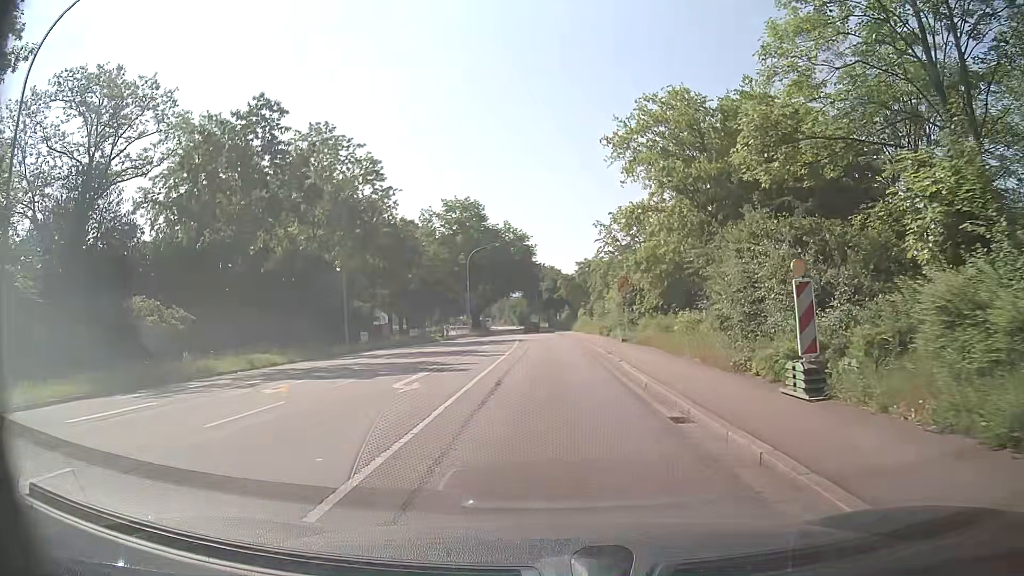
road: tertiary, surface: asphalt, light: Day
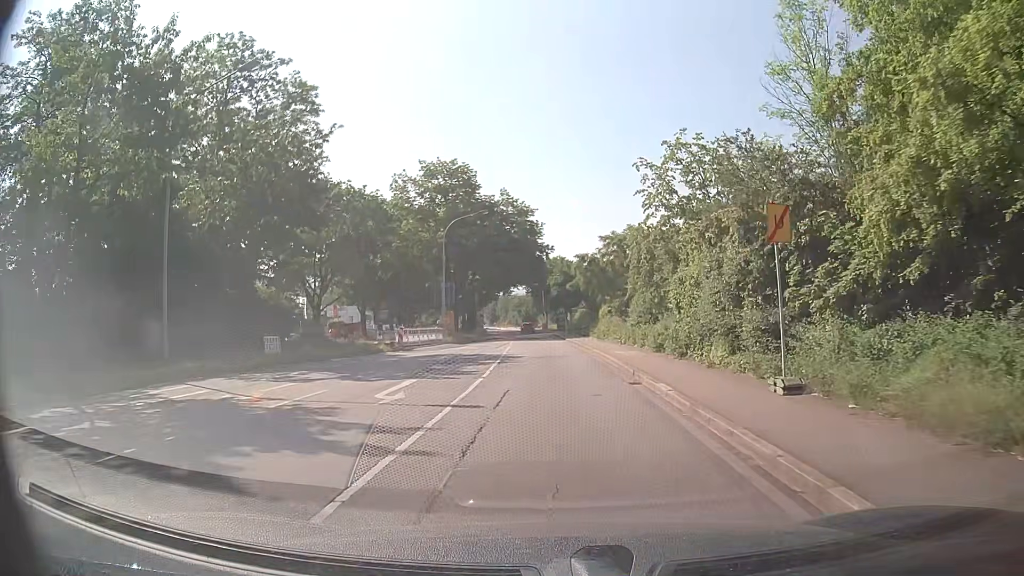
(-0.2, +21.6) m; -1°
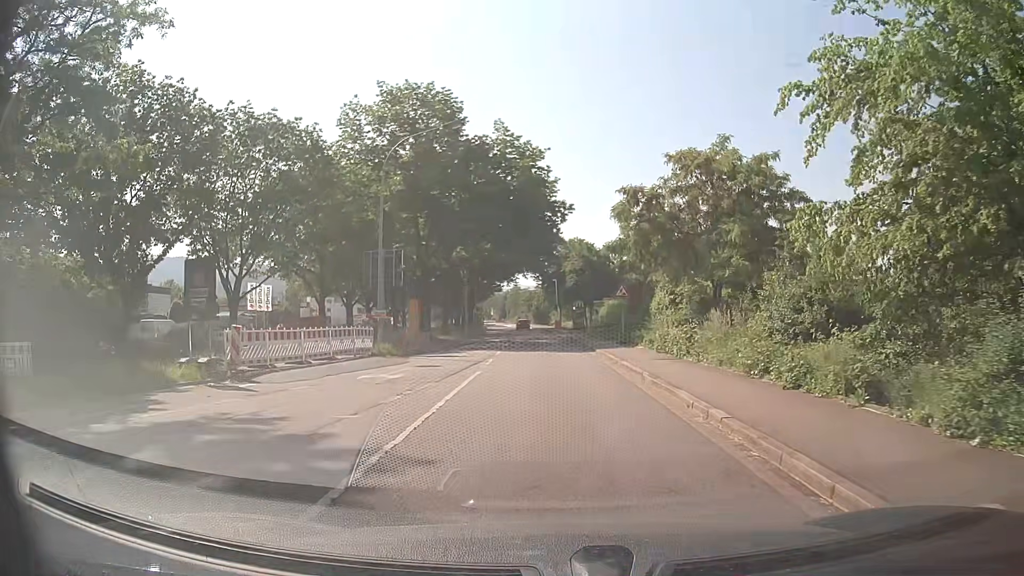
(-0.2, +22.2) m; -2°
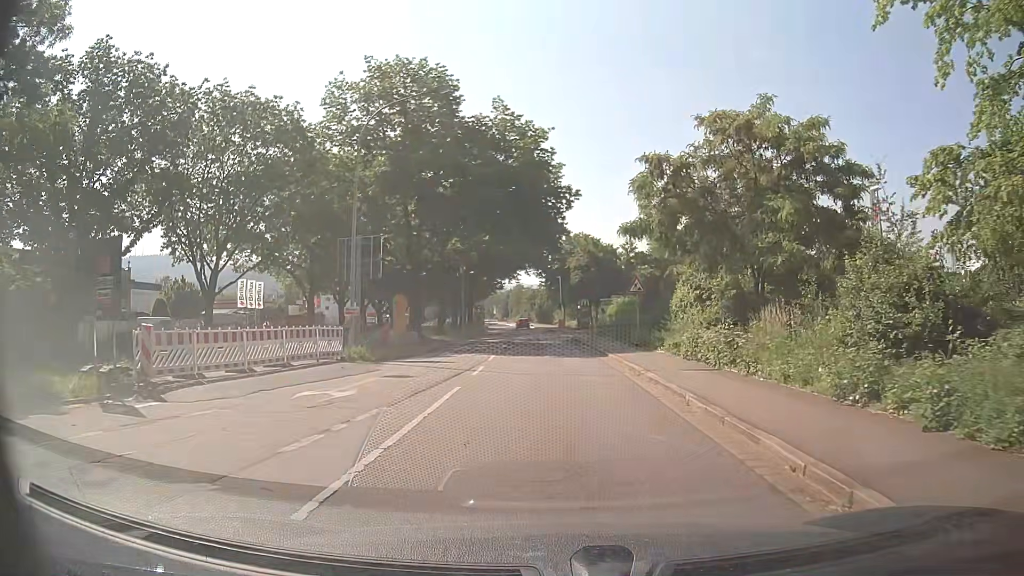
(0.0, +4.5) m; 0°
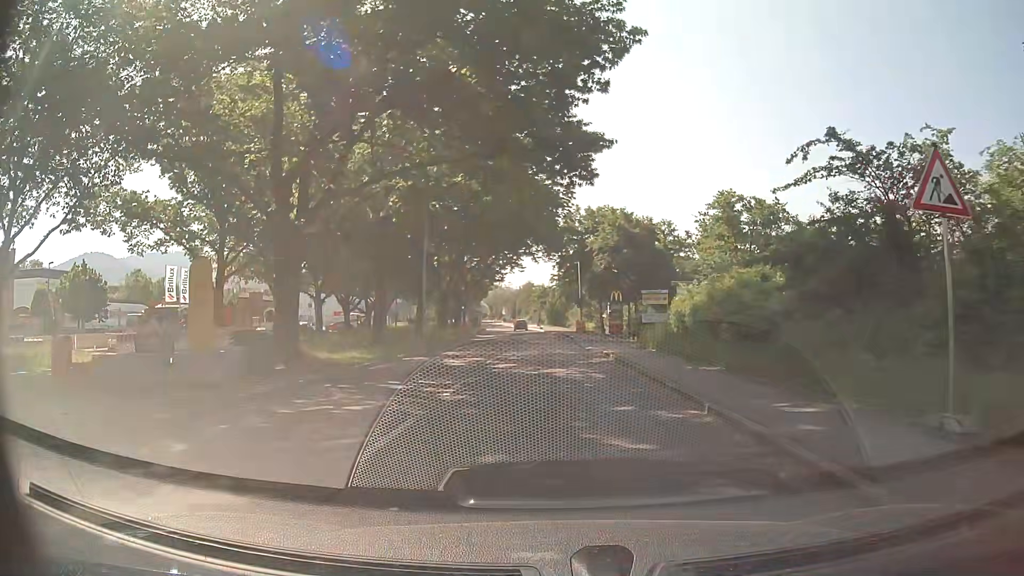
(-0.2, +22.4) m; 0°
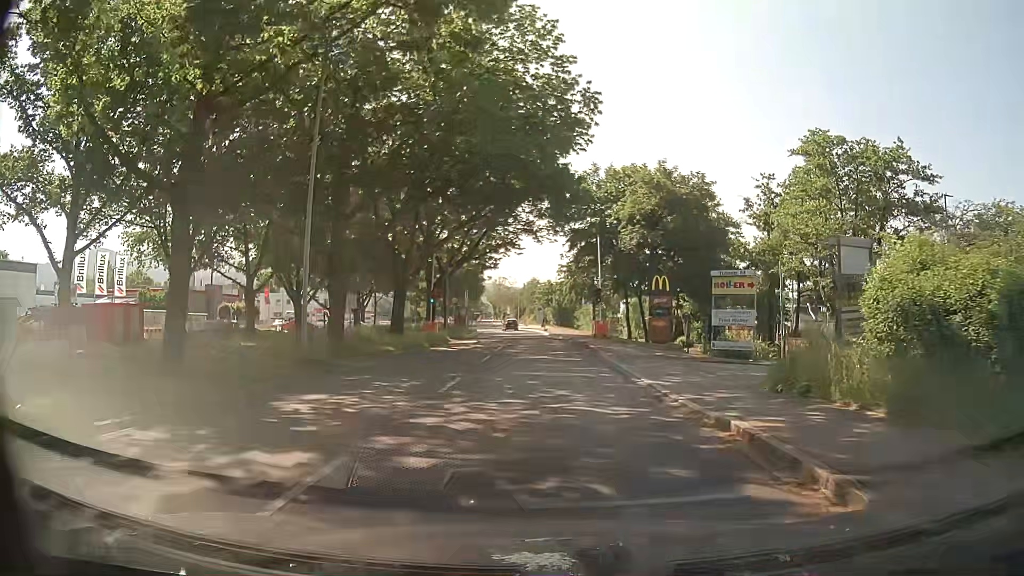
(-0.2, +18.0) m; -1°
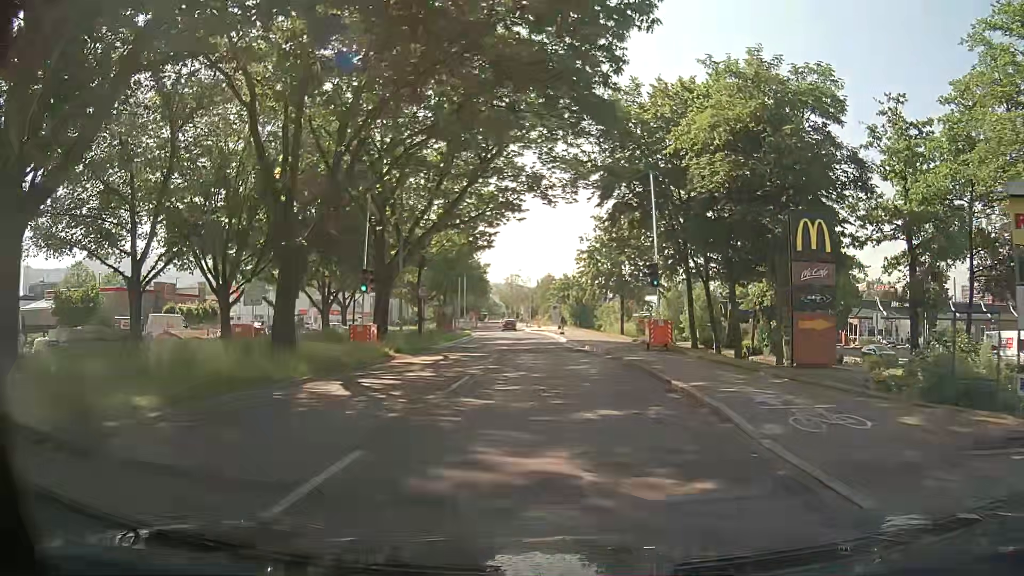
(-0.1, +17.9) m; -1°
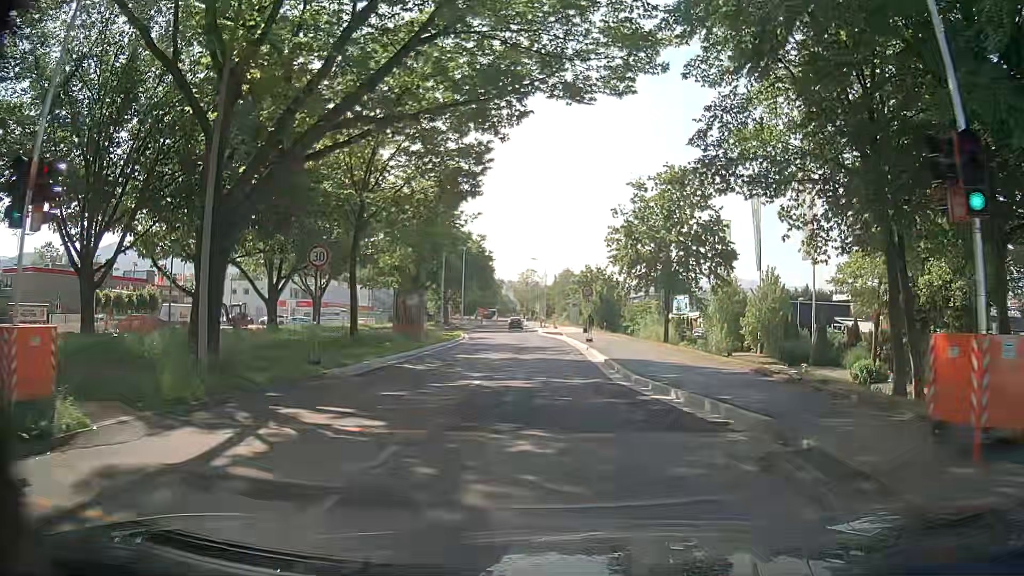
(-0.3, +17.8) m; -2°
(0, +10) (0, +20) (0, +30) (-1, +40) (-2, +50) (-2, +60) (-3, +70) (-3, +80) (-3, +90) (-2, +100) m
